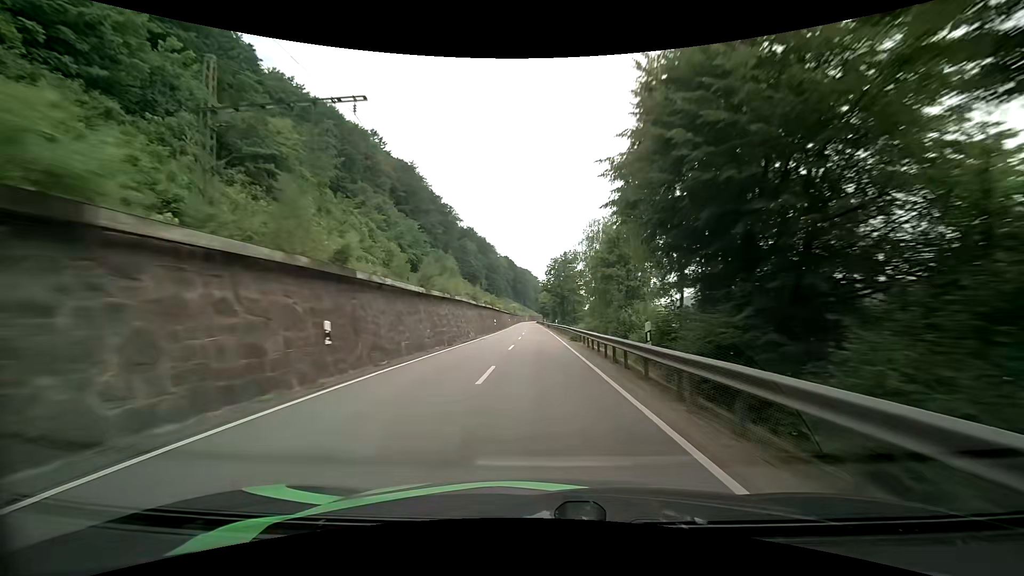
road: primary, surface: asphalt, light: Day
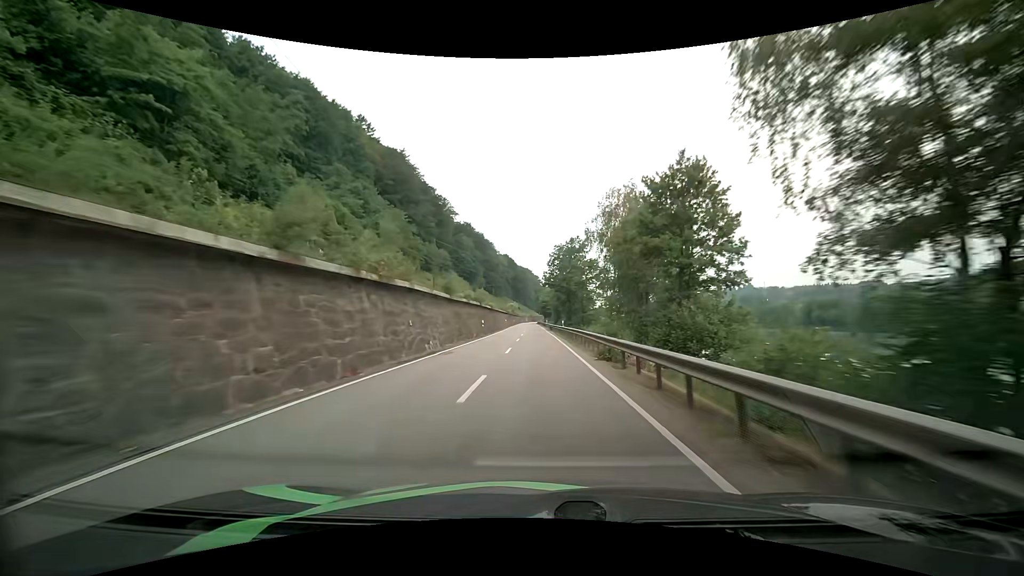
(0.0, +14.1) m; 0°
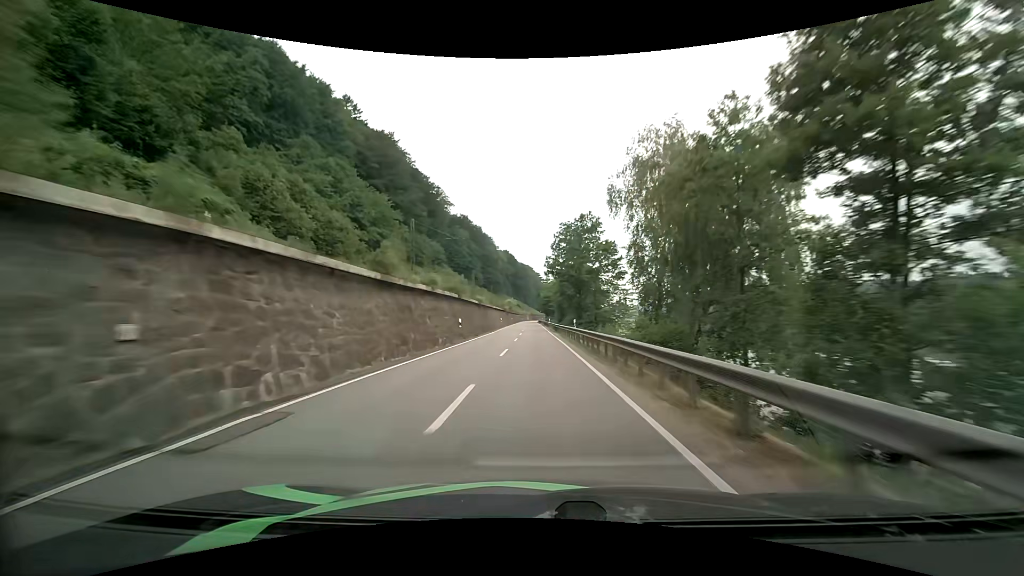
(0.0, +14.1) m; 0°
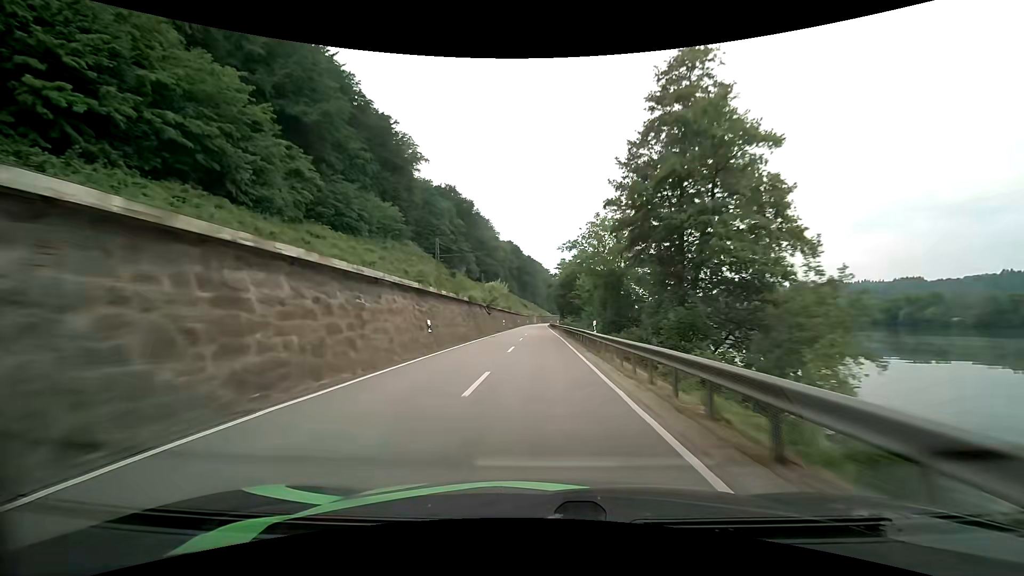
(-0.6, +57.0) m; -1°
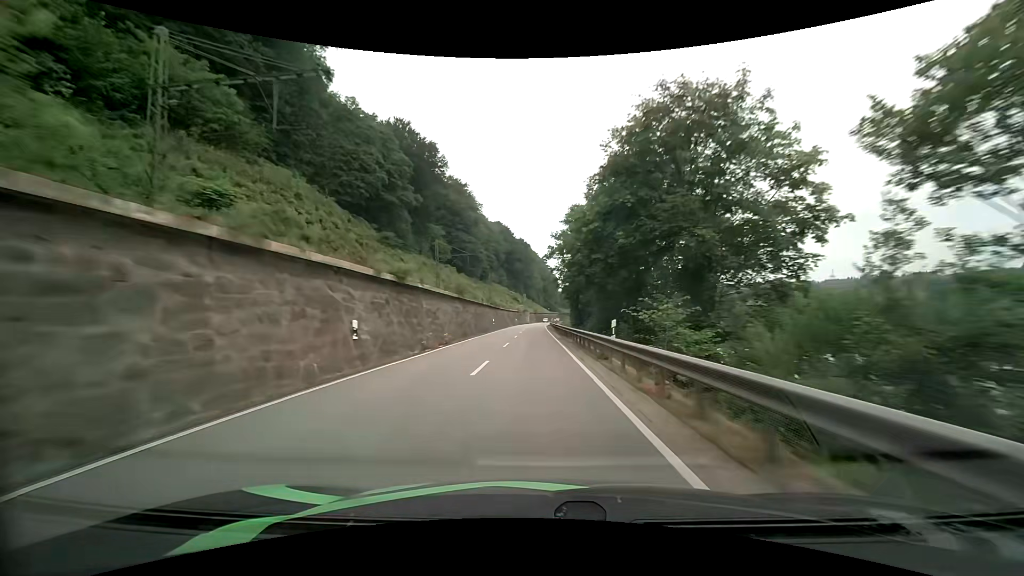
(+0.4, +56.6) m; +1°
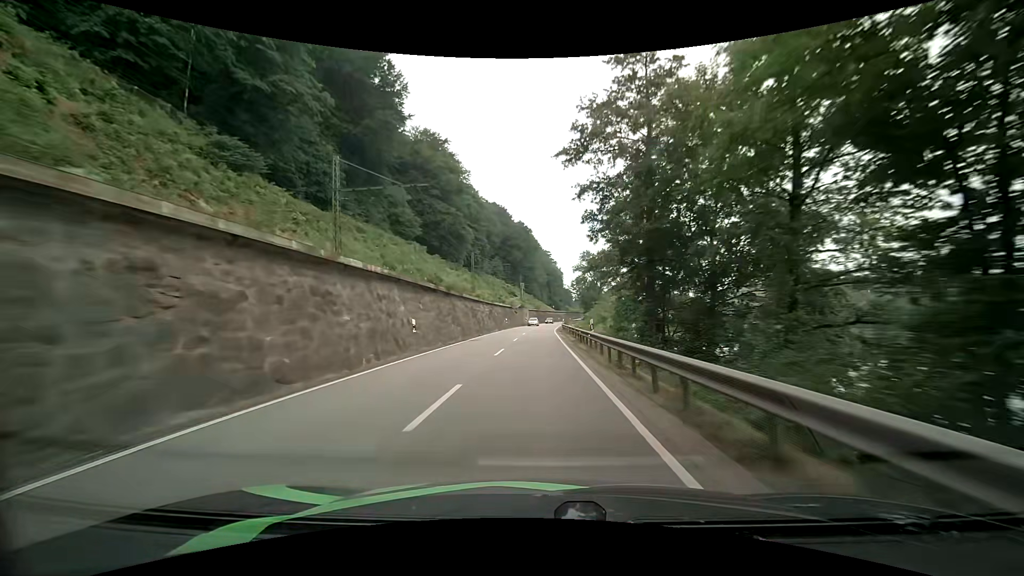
(-0.2, +41.6) m; 0°
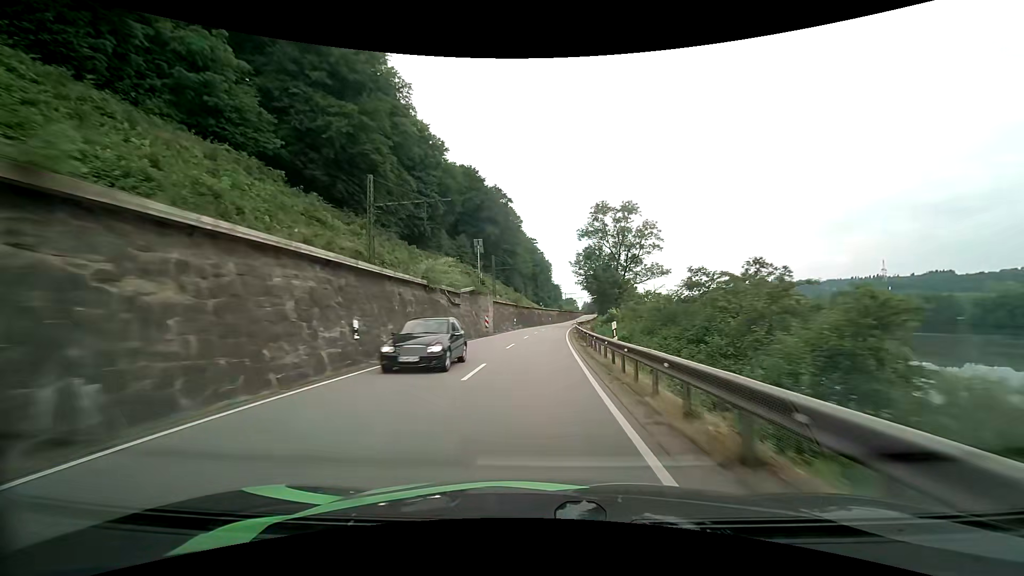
(+0.7, +54.7) m; +2°
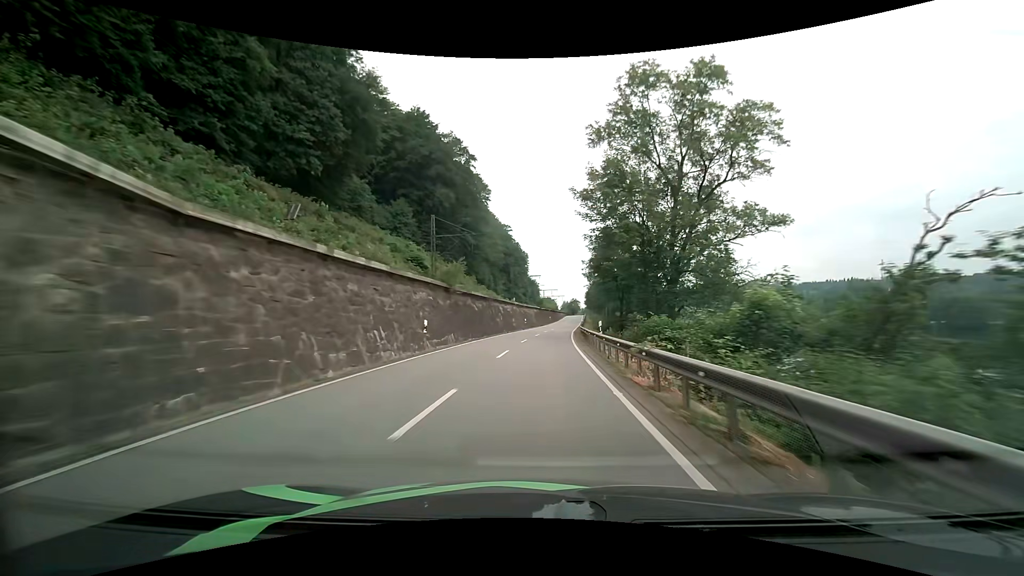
(+0.8, +41.2) m; +3°
(0, +10) (0, +20) (+1, +30) (+1, +40) (+2, +50) (+3, +60) (+4, +70) (+4, +80) (+5, +90) (+6, +100) m
